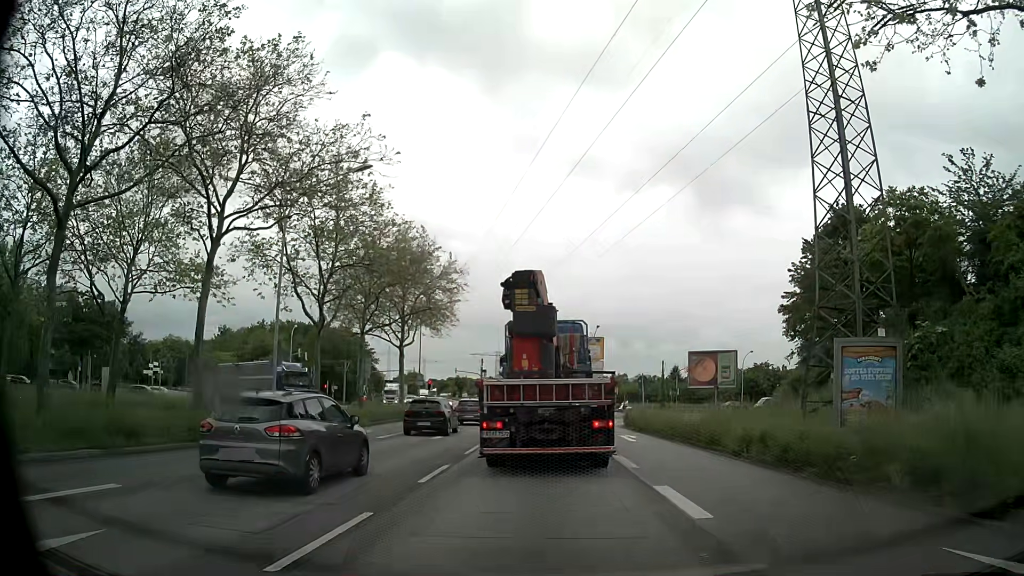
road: primary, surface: asphalt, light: Day
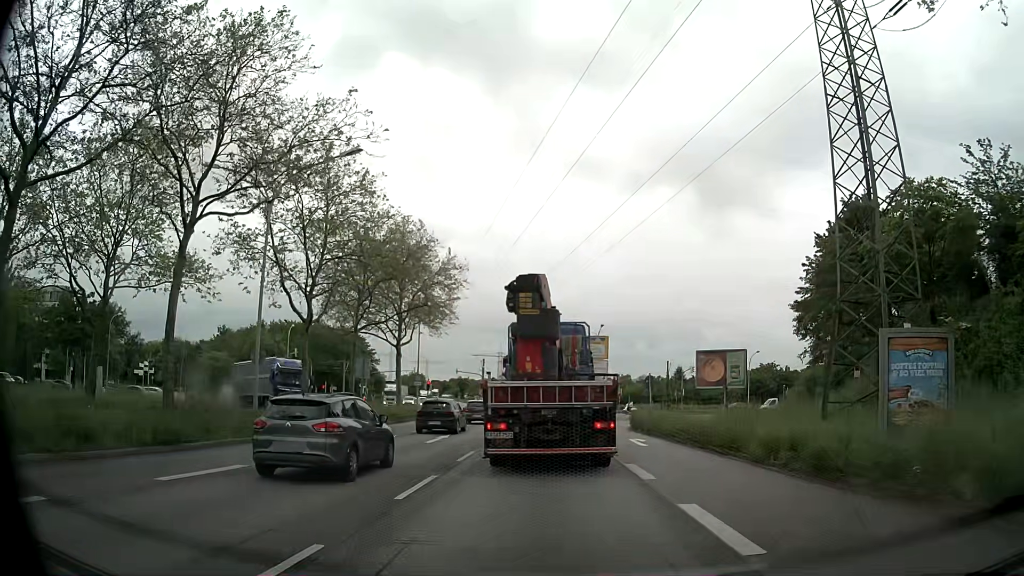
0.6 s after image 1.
(0.0, +2.0) m; 0°
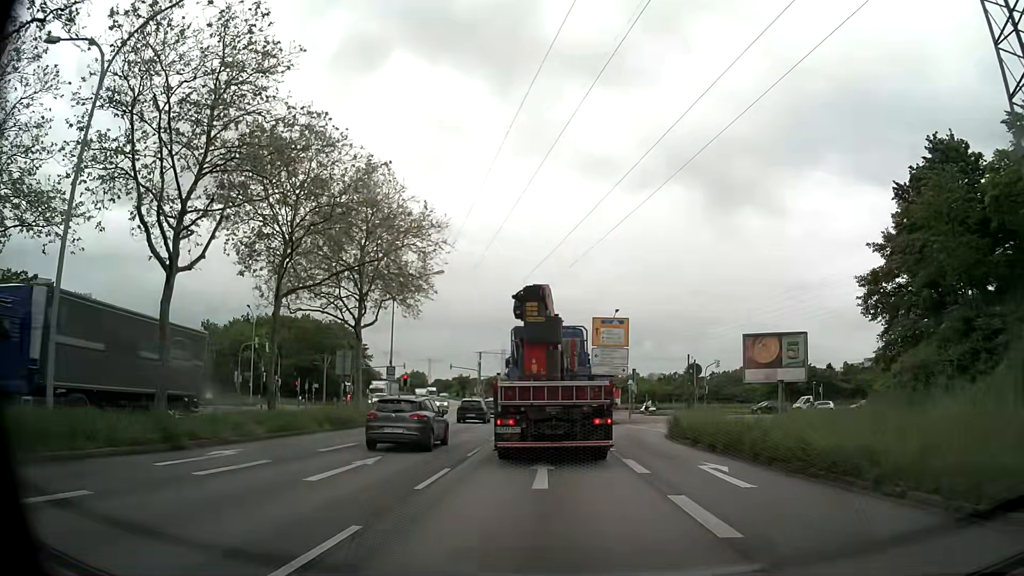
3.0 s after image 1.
(-0.2, +11.5) m; -1°
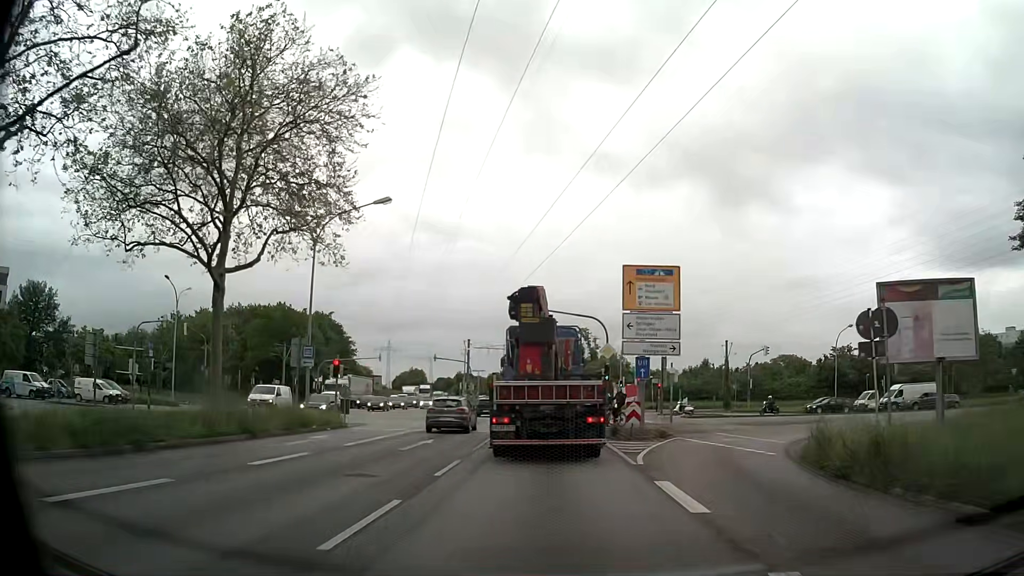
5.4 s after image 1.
(-0.3, +16.9) m; -1°
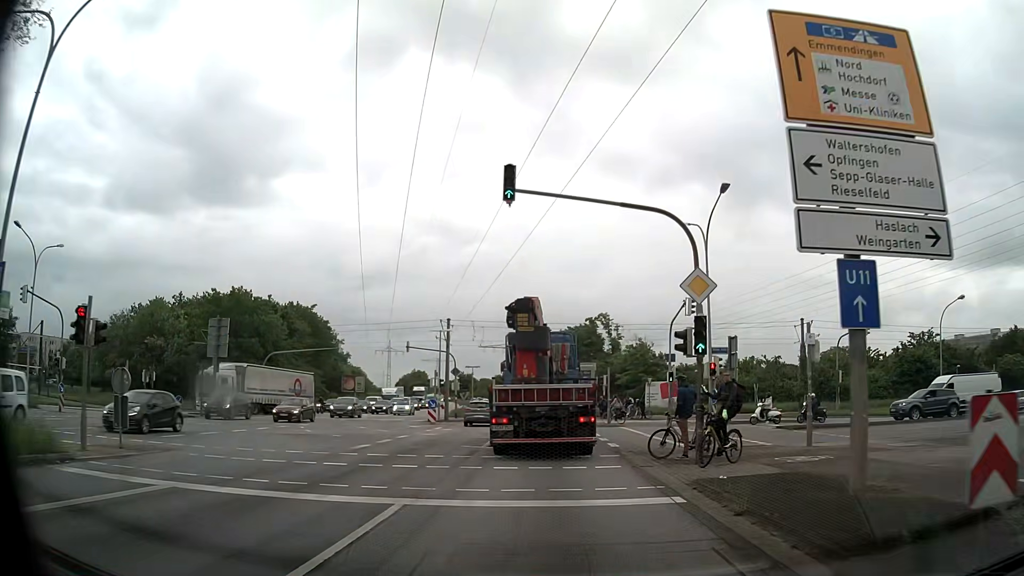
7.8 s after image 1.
(-0.1, +19.5) m; -1°
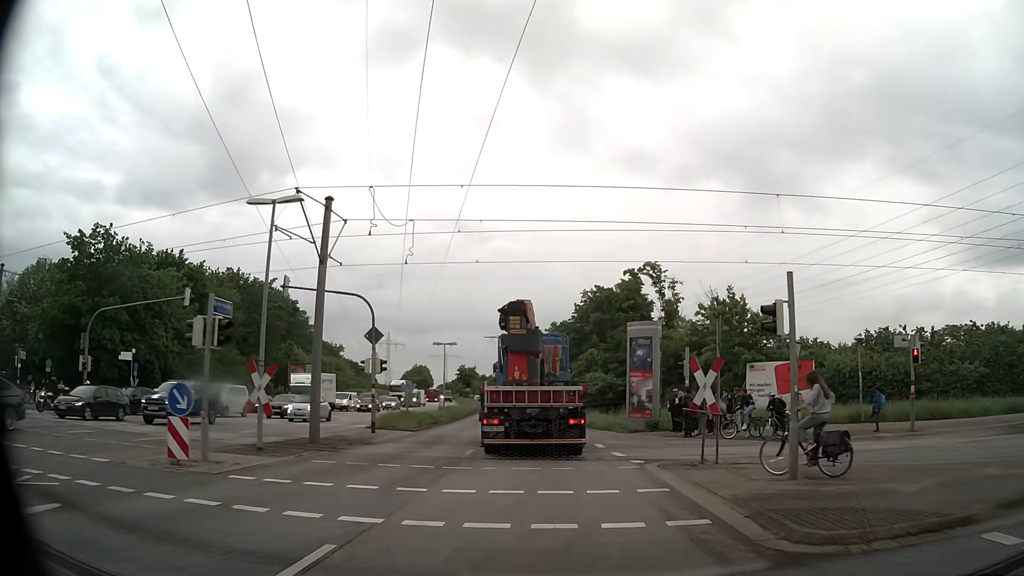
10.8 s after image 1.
(-0.1, +29.6) m; -1°
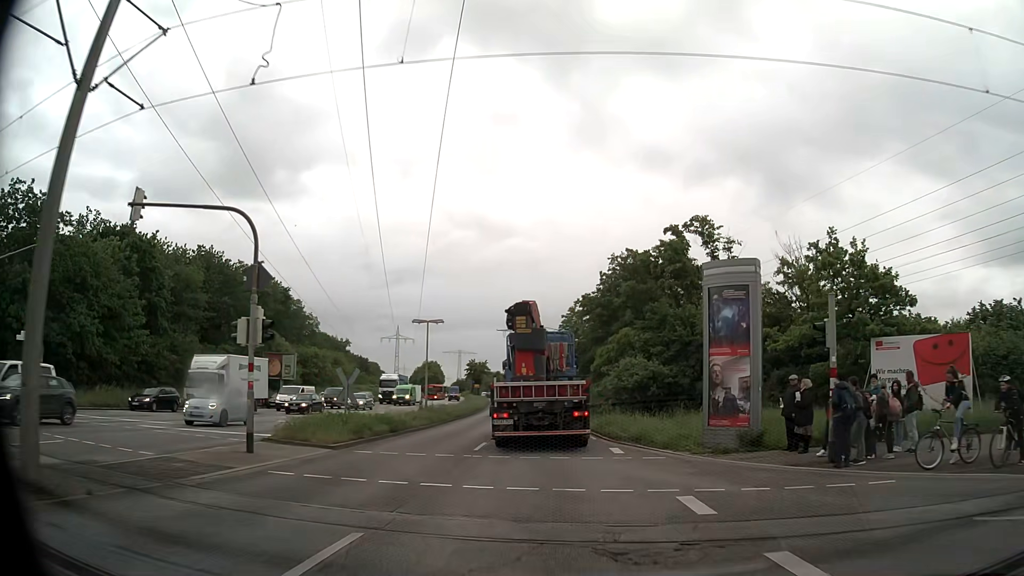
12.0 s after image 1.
(-0.1, +12.6) m; -2°
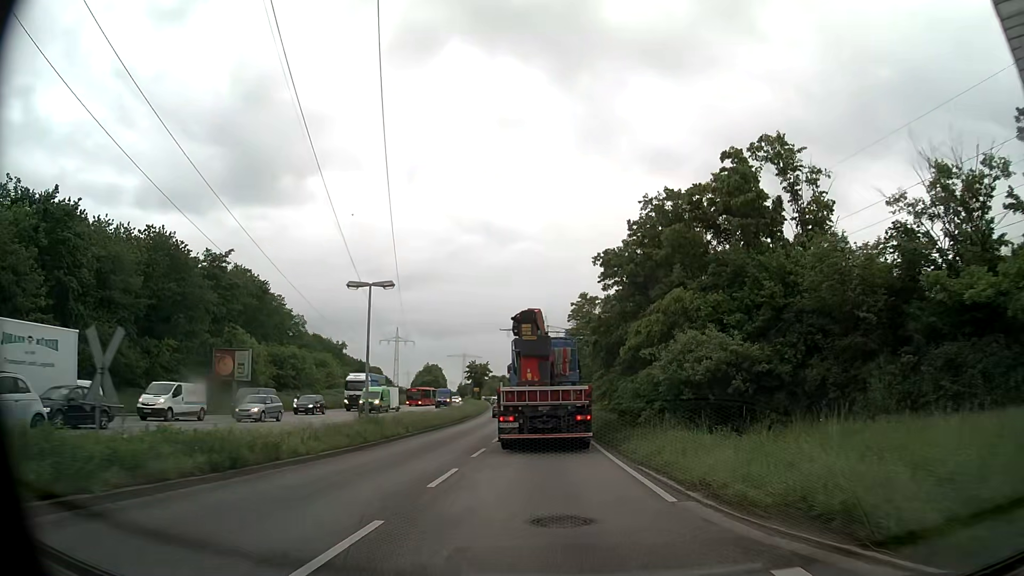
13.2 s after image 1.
(0.0, +13.1) m; -1°
(0, +10) (0, +20) (0, +30) (-1, +40) (-1, +50) (-1, +60) (-2, +70) (-2, +80) (-3, +90) (-4, +100) m
